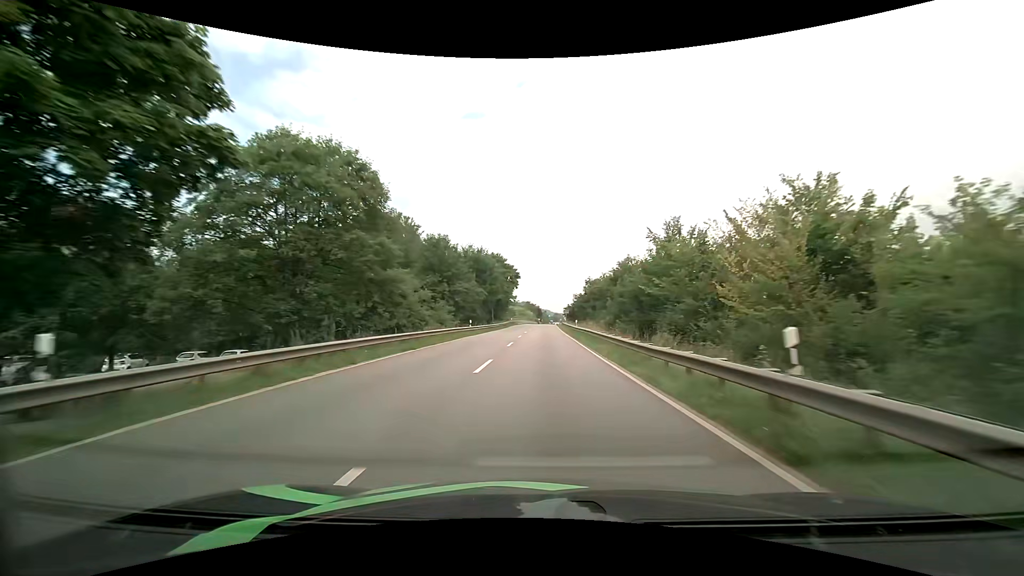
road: primary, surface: asphalt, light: Day
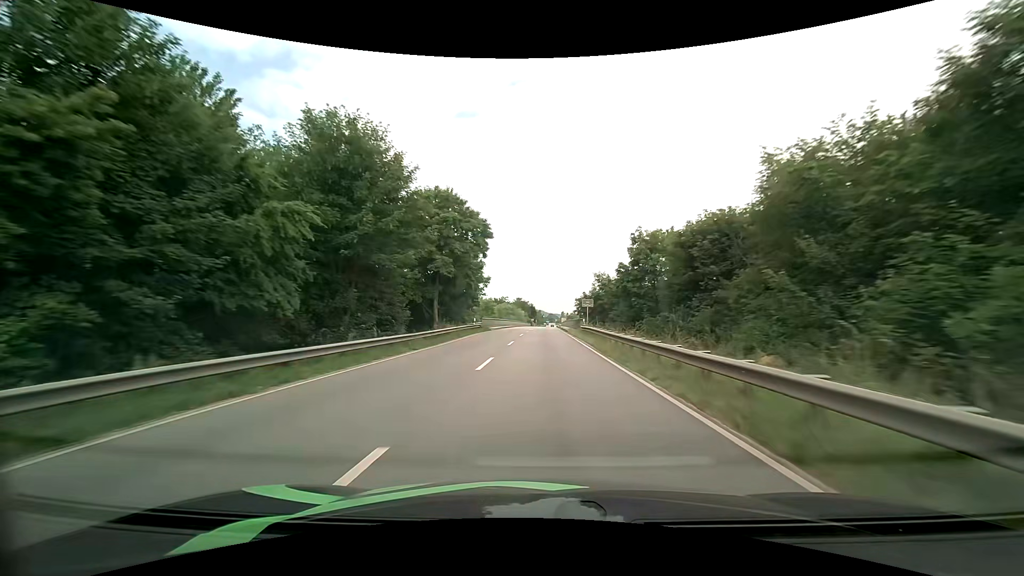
(+0.6, +47.2) m; +1°
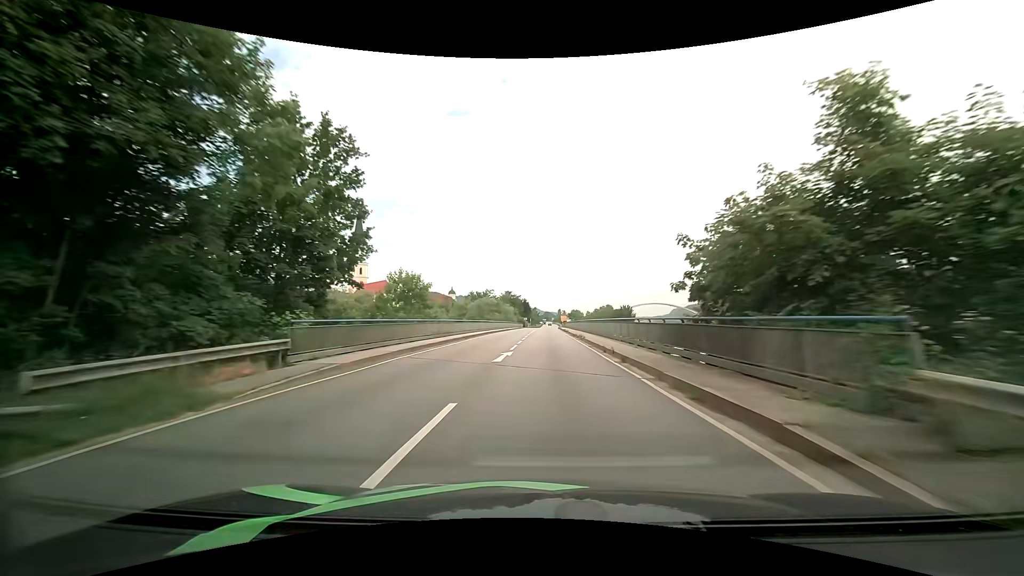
(+0.2, +45.2) m; 0°
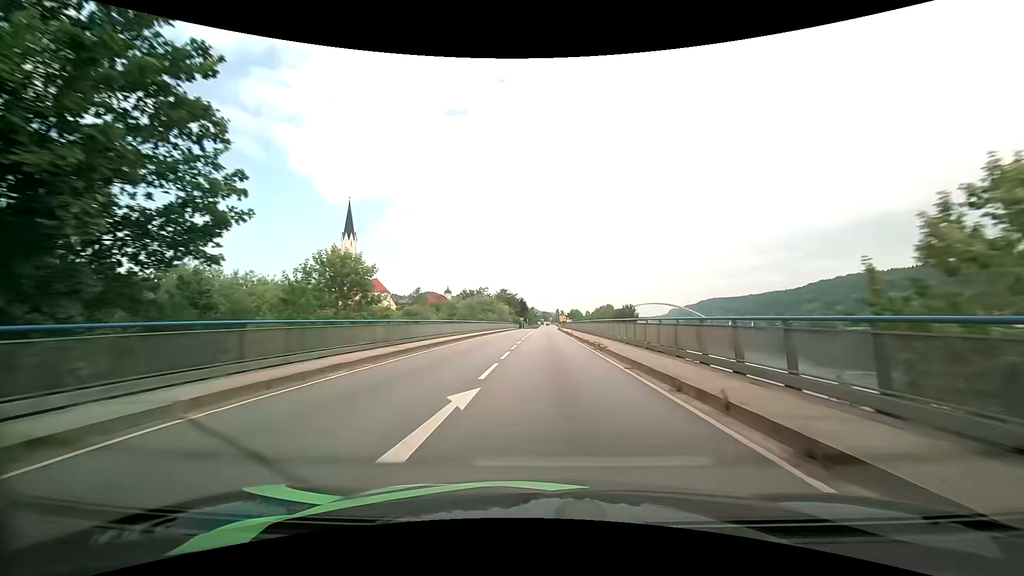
(+0.1, +11.1) m; 0°
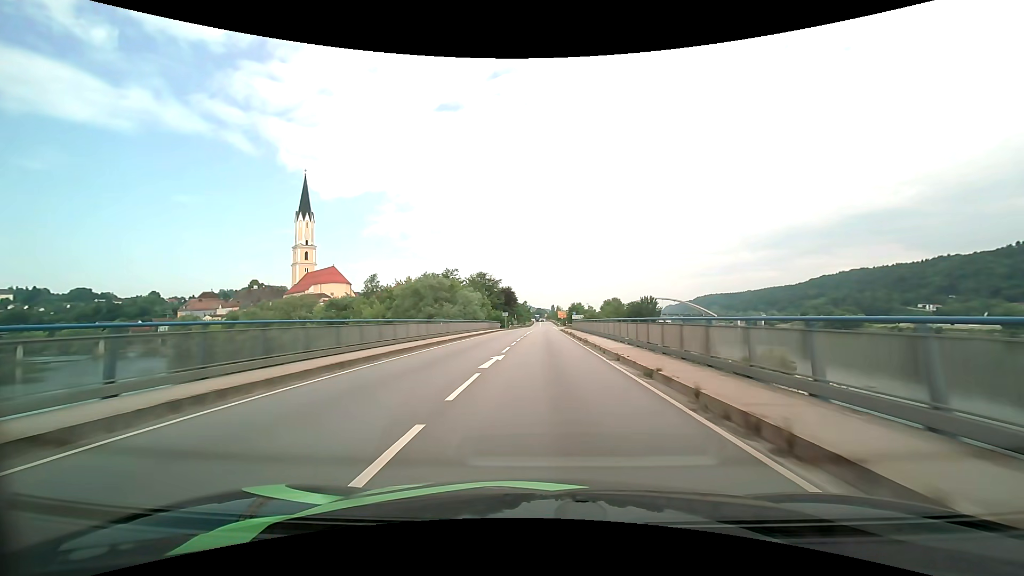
(+0.8, +45.0) m; +1°
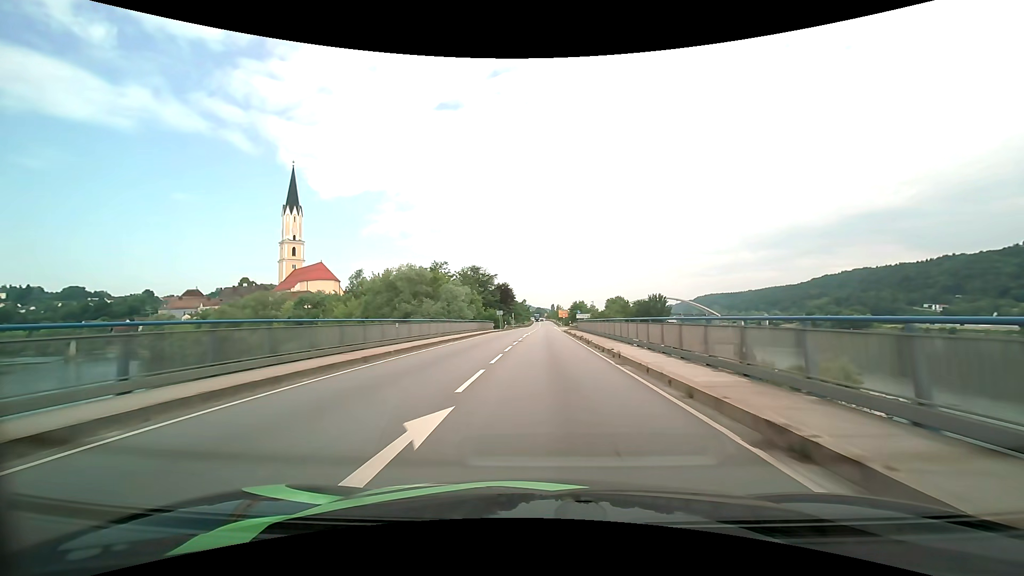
(0.0, +11.3) m; 0°
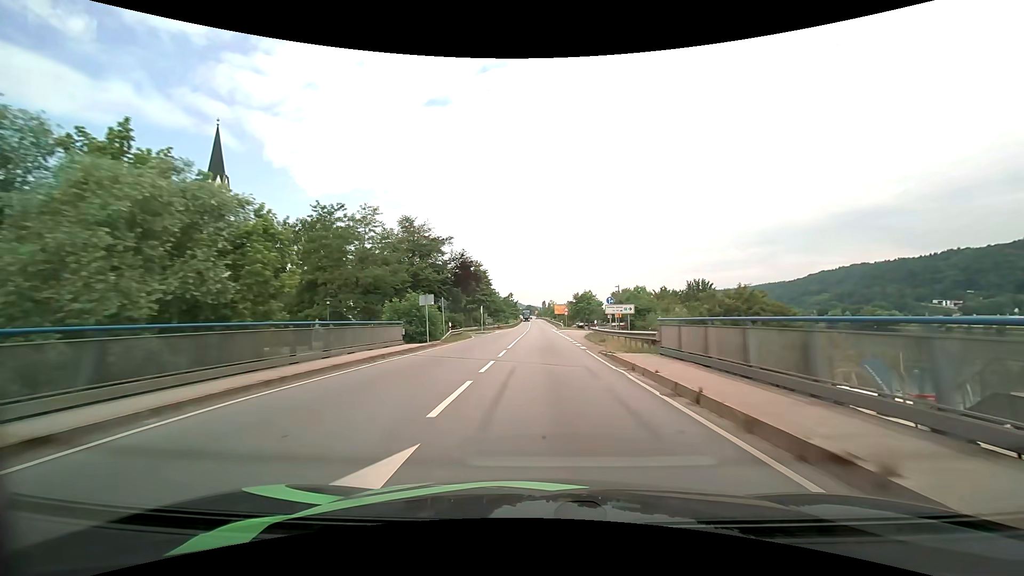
(+0.2, +44.3) m; +1°
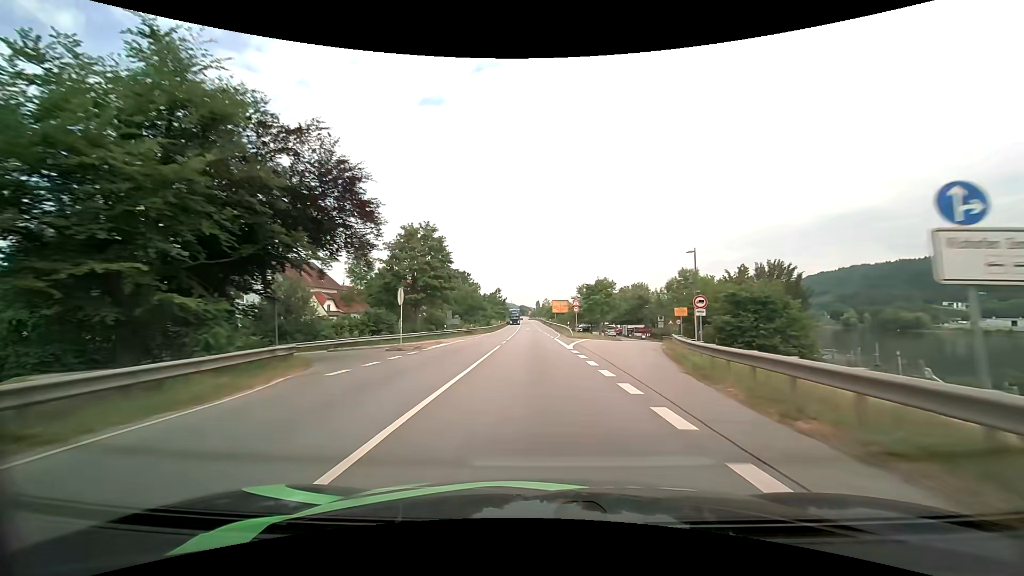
(+0.2, +33.1) m; +1°
(0, +10) (0, +20) (0, +30) (0, +40) (-1, +50) (-1, +60) (-1, +70) (-1, +80) (-2, +90) (-2, +100) m
